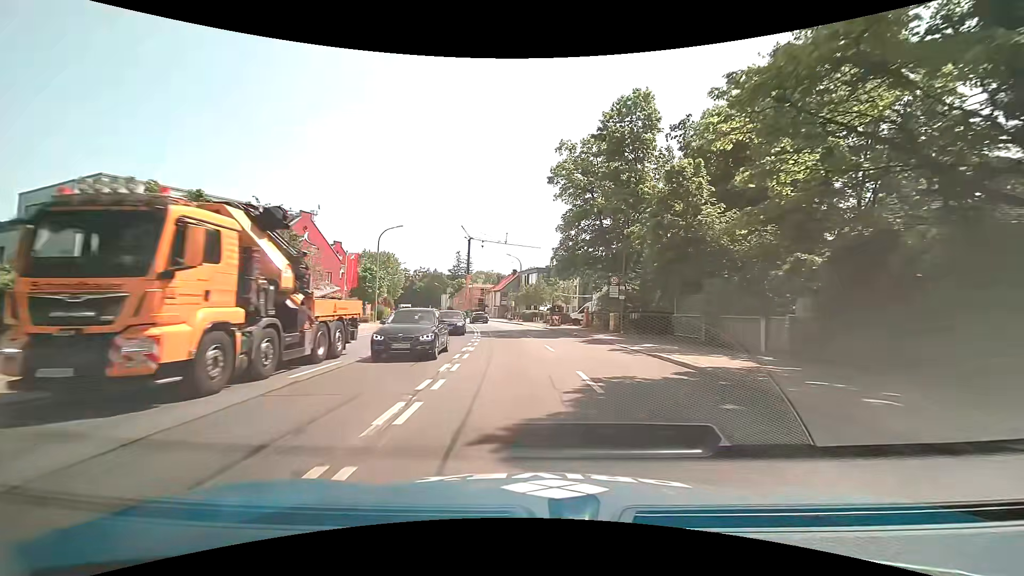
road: primary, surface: asphalt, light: Day
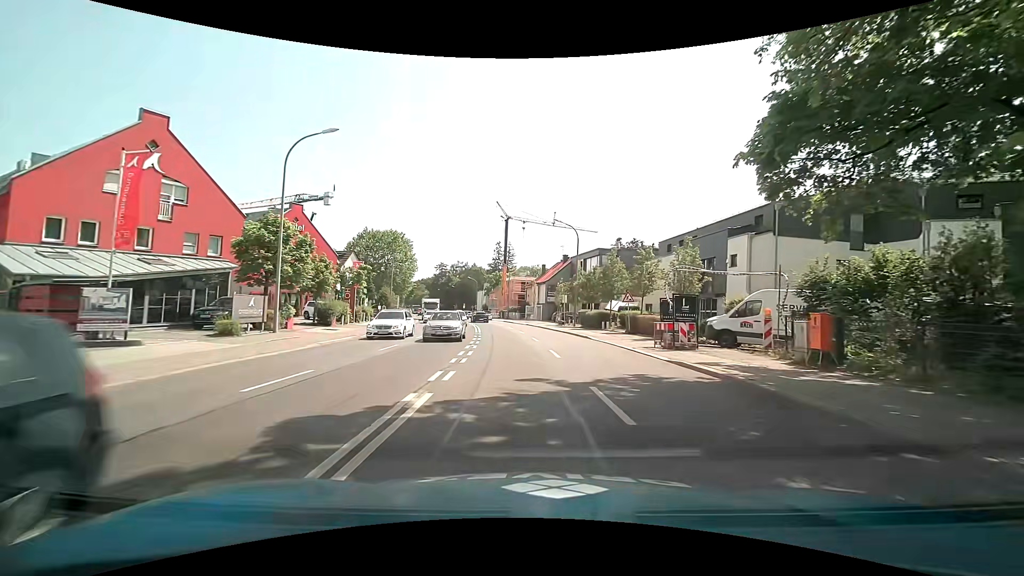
(-1.2, +28.9) m; -5°
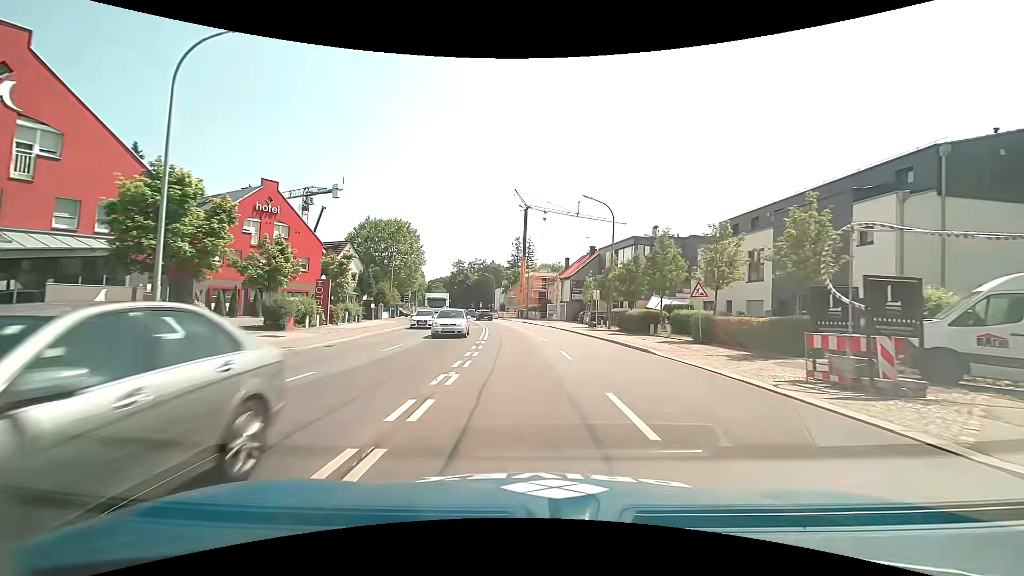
(-0.2, +9.6) m; -2°
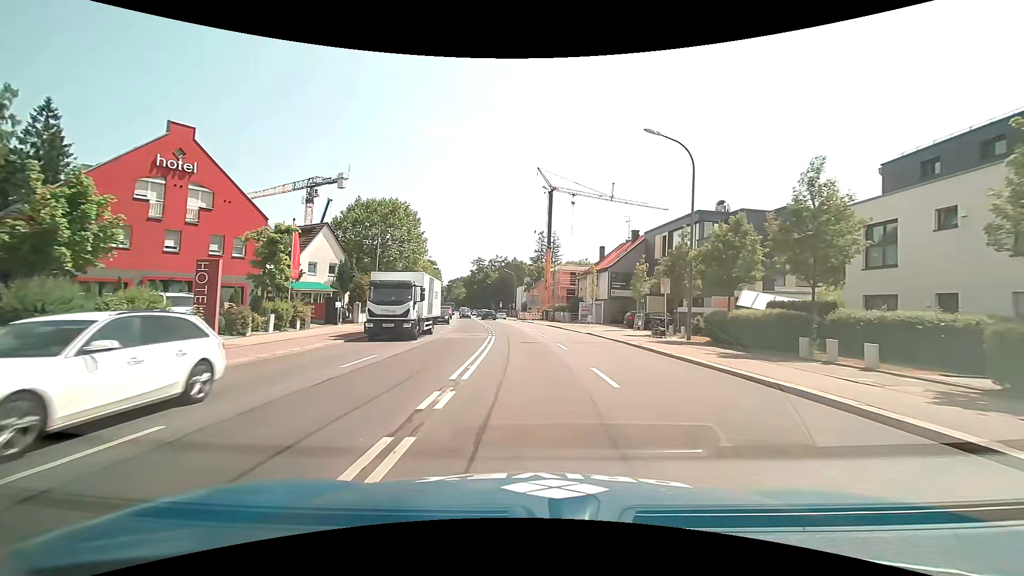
(-0.3, +14.3) m; -3°
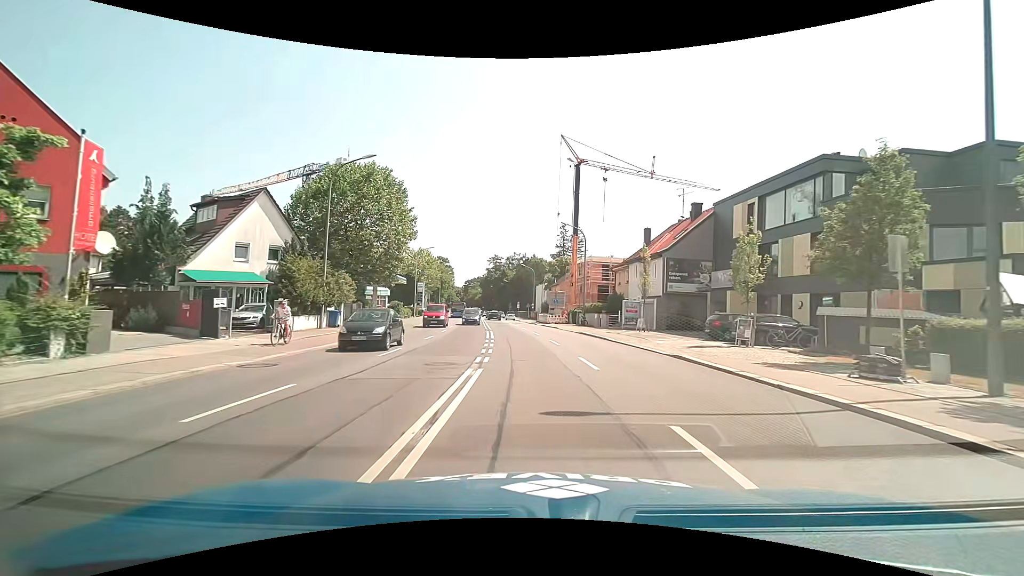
(-0.3, +15.1) m; -2°
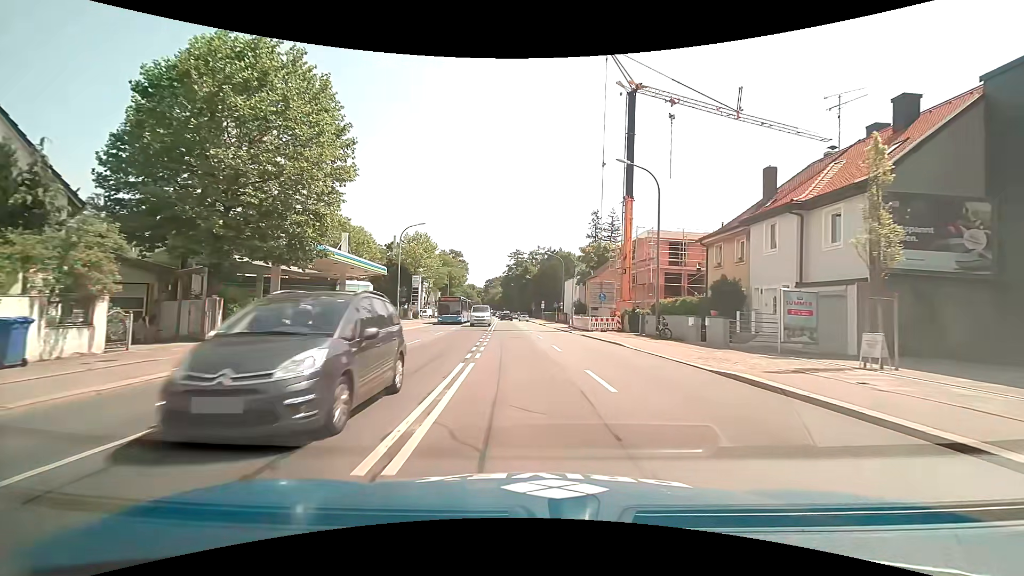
(-0.5, +21.4) m; -3°
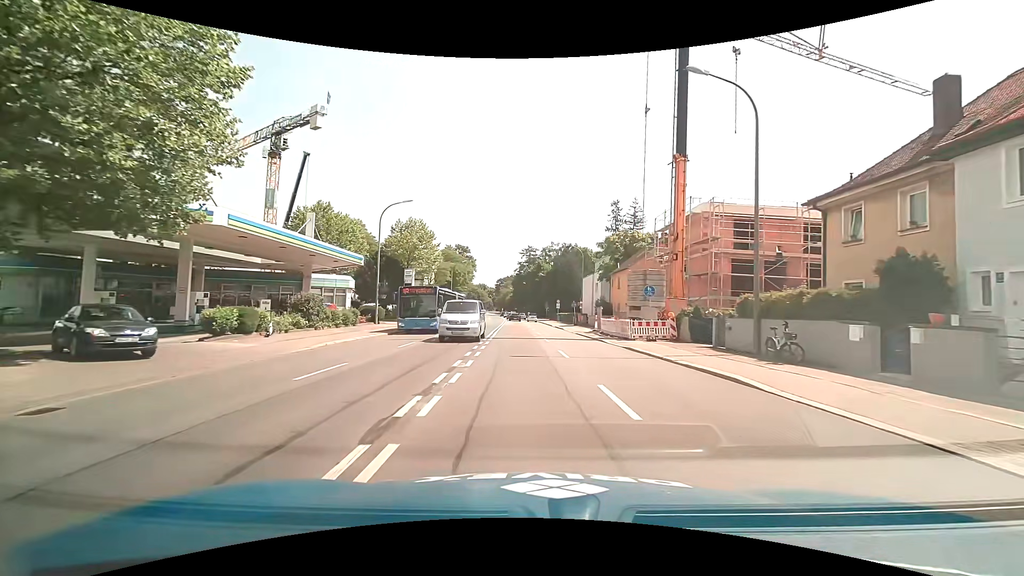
(-0.1, +11.3) m; -1°
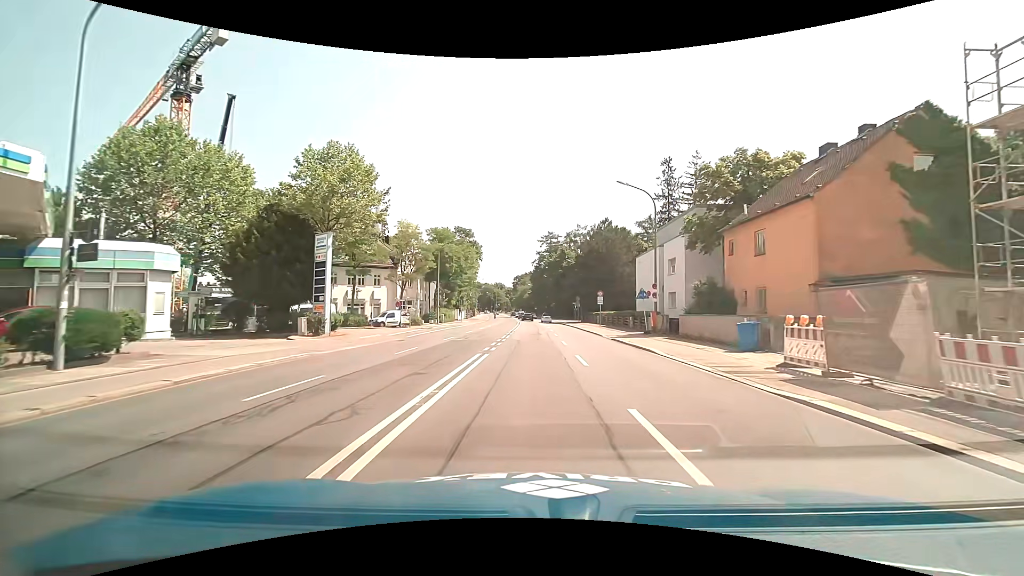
(-0.8, +29.5) m; -2°
(0, +10) (0, +20) (0, +30) (0, +40) (0, +50) (0, +60) (-1, +70) (-1, +80) (-2, +90) (-2, +100) m
